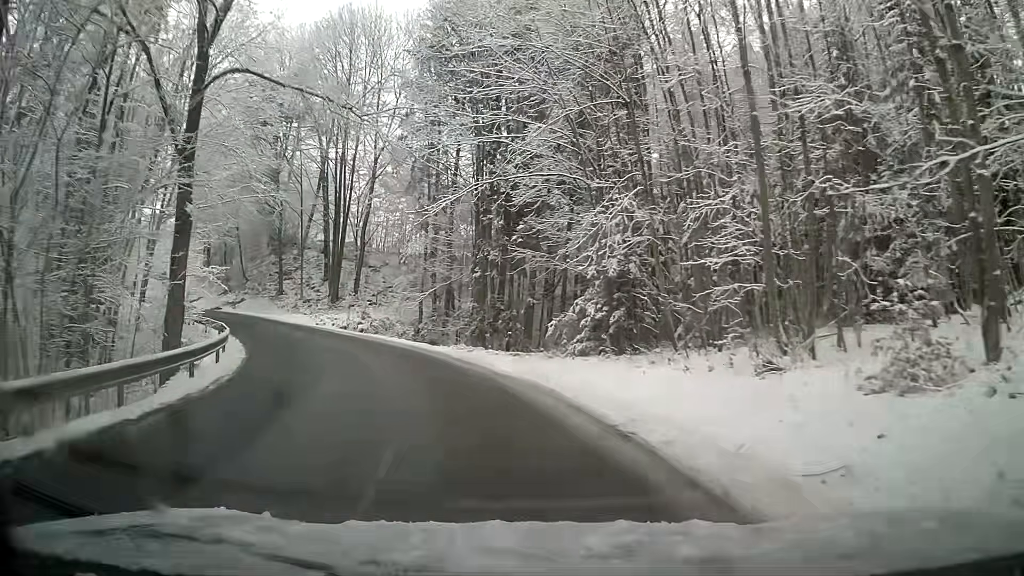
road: tertiary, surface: asphalt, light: Day
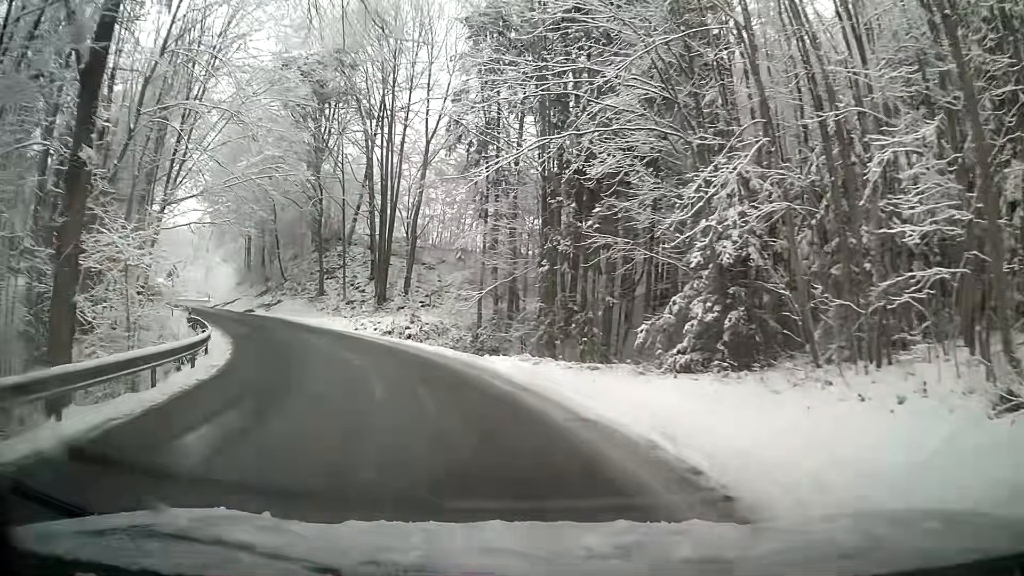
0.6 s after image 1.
(-0.3, +6.3) m; -7°
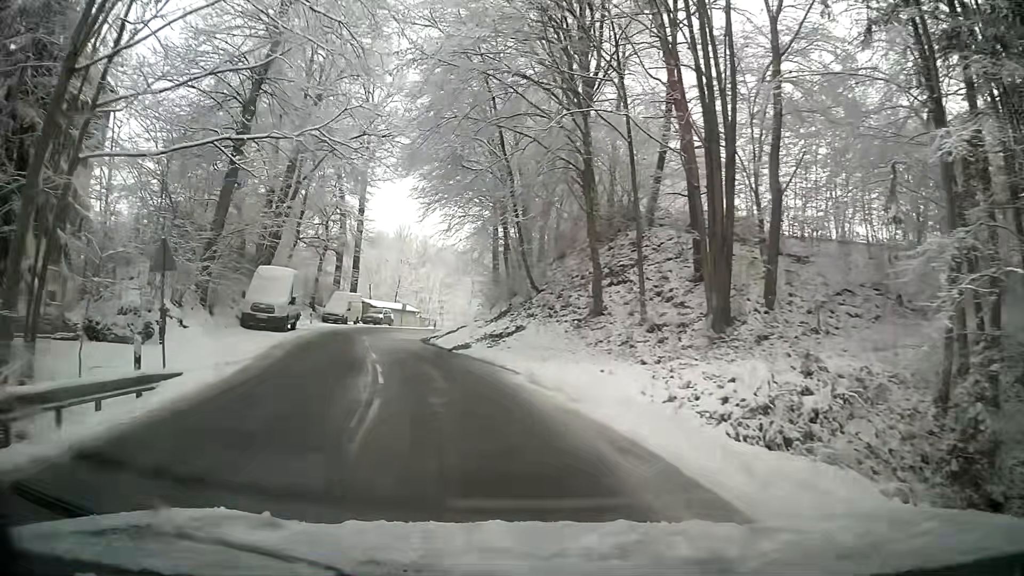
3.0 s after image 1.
(-5.8, +22.5) m; -26°
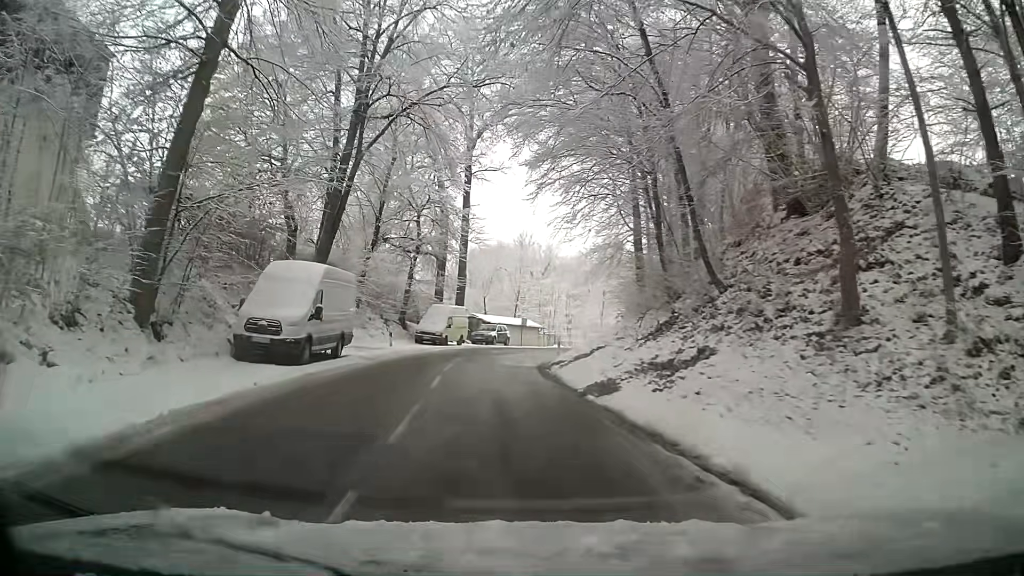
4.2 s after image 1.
(-1.0, +11.6) m; -9°
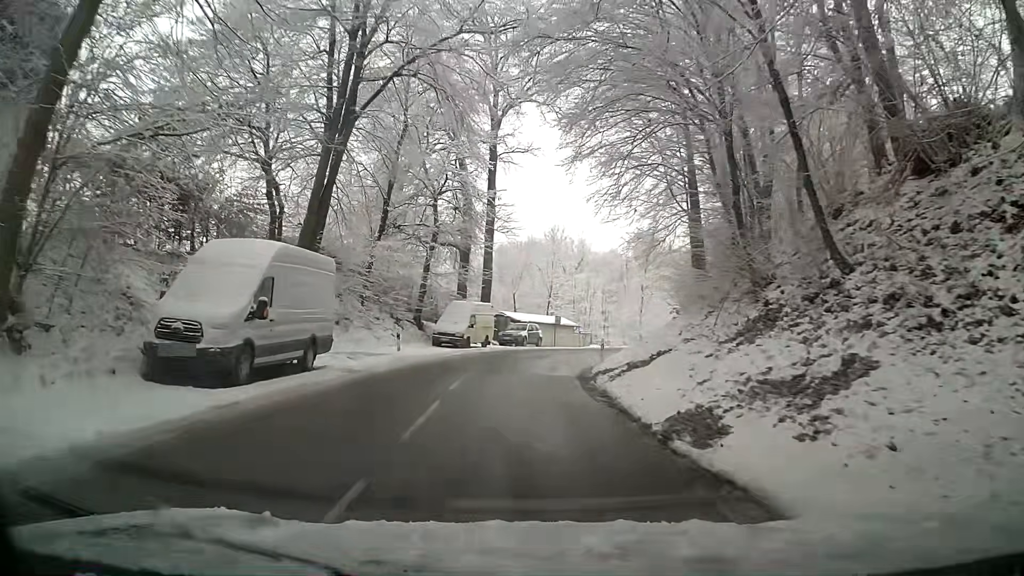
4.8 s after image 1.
(-0.1, +5.9) m; -2°
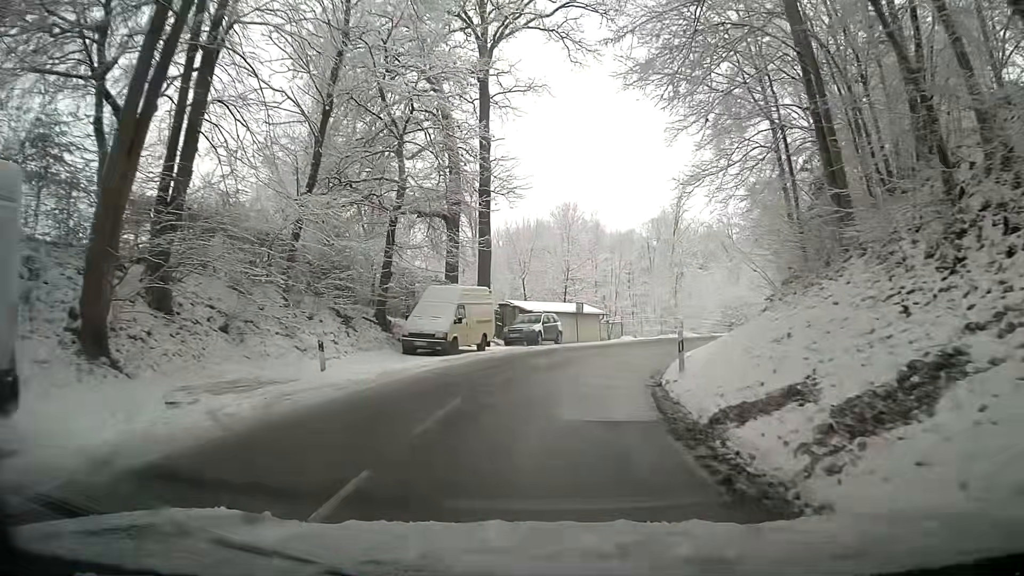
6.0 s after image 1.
(-0.1, +12.1) m; -1°
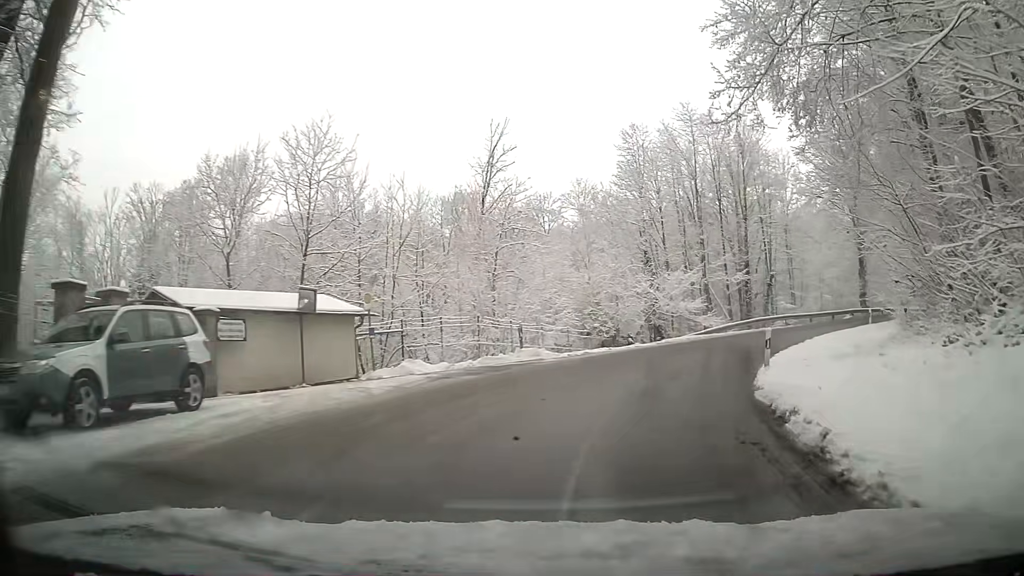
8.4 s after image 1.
(+3.4, +24.7) m; +21°
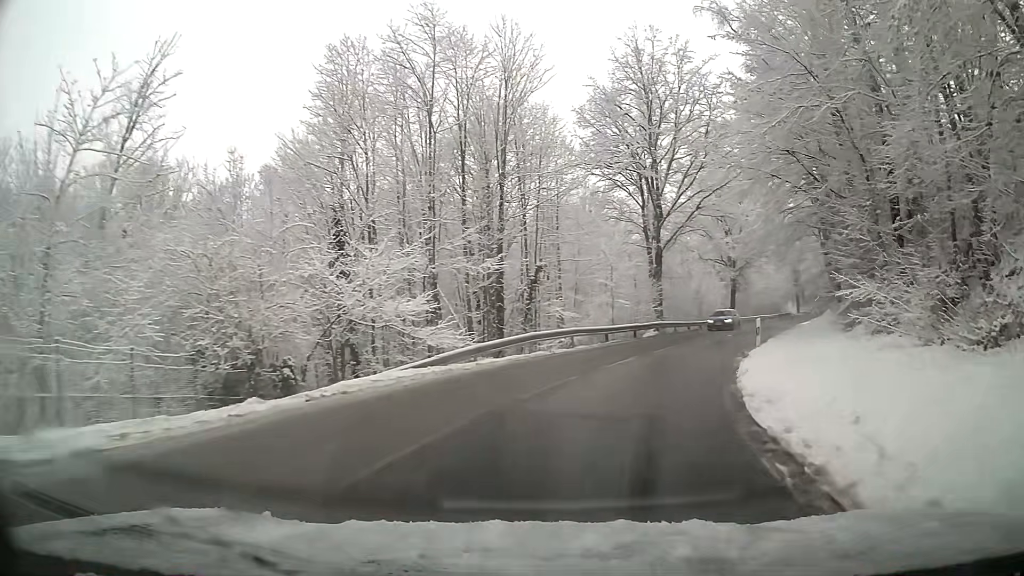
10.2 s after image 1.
(+4.2, +18.7) m; +25°
